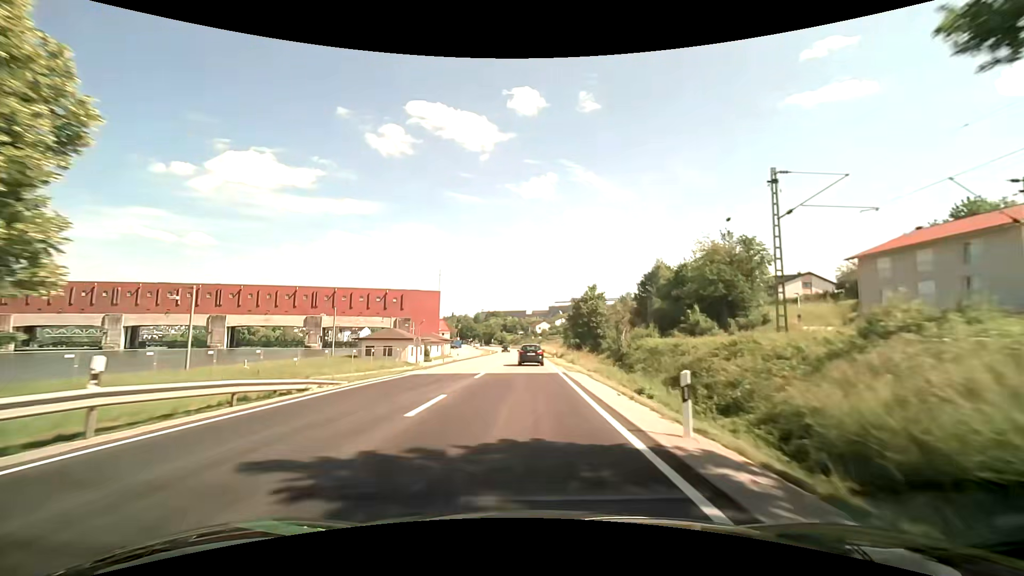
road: primary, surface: asphalt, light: Day
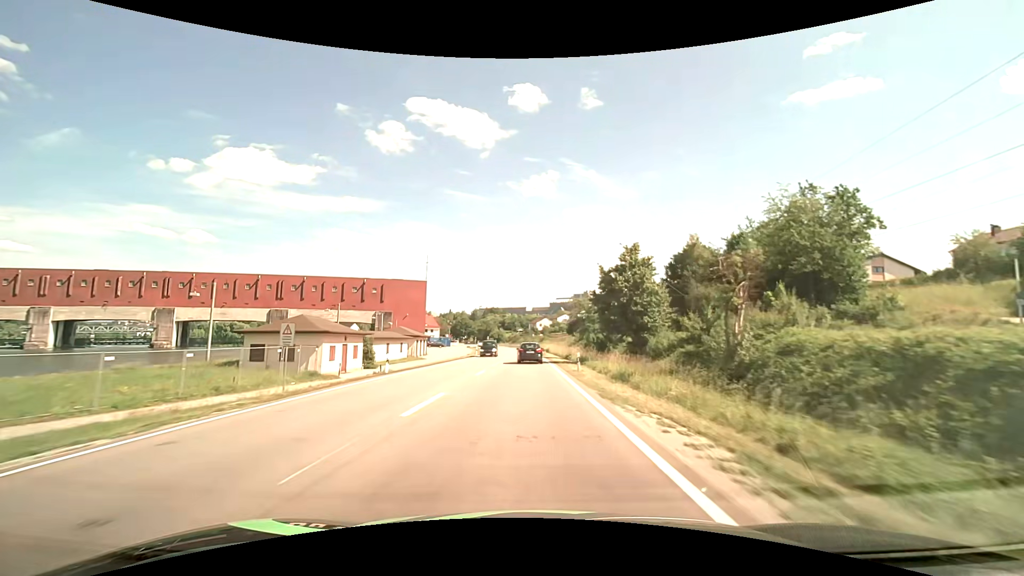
(0.0, +24.4) m; 0°
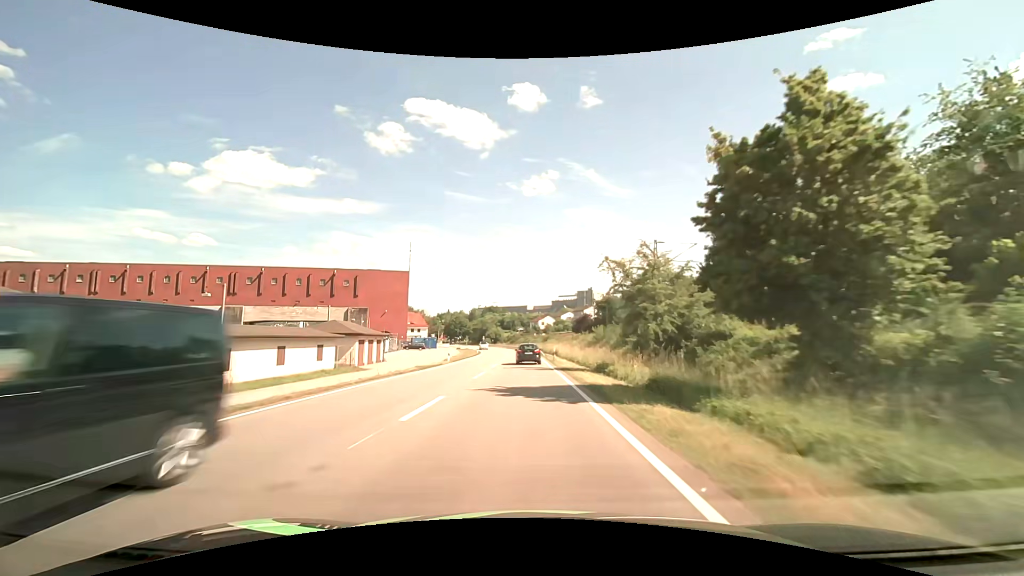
(-0.1, +24.4) m; 0°
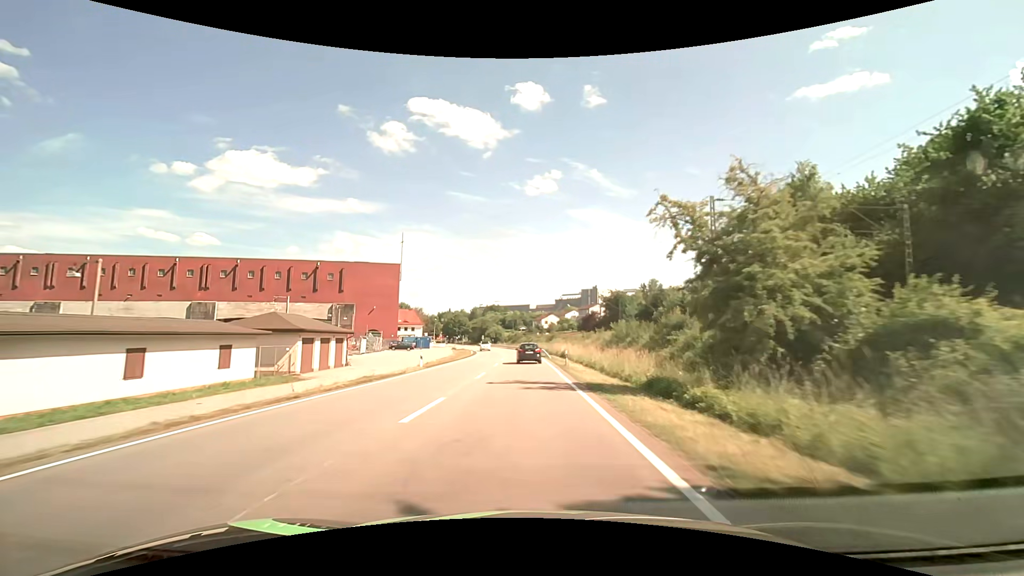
(-0.1, +12.2) m; -1°
